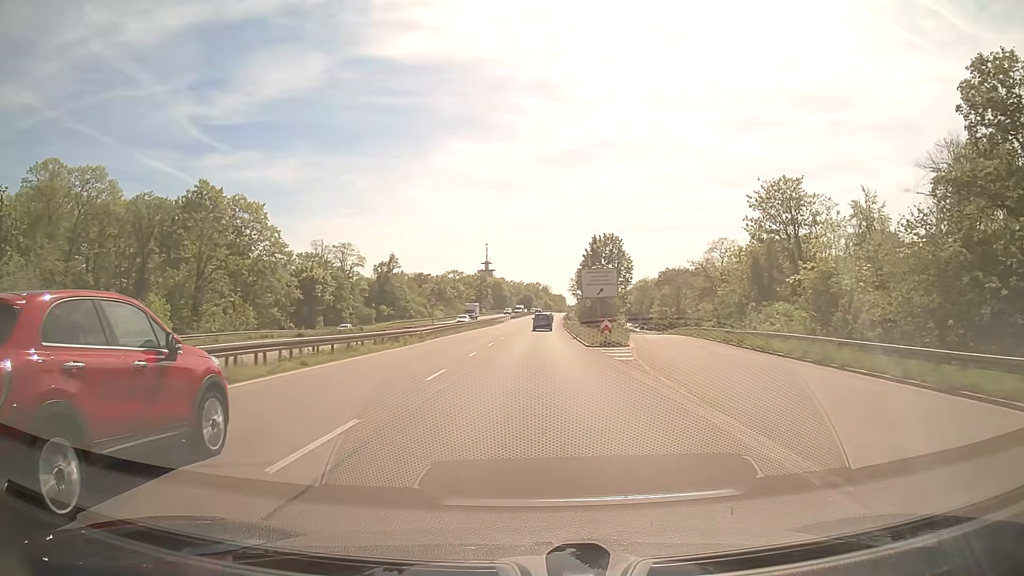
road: trunk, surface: asphalt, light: Day
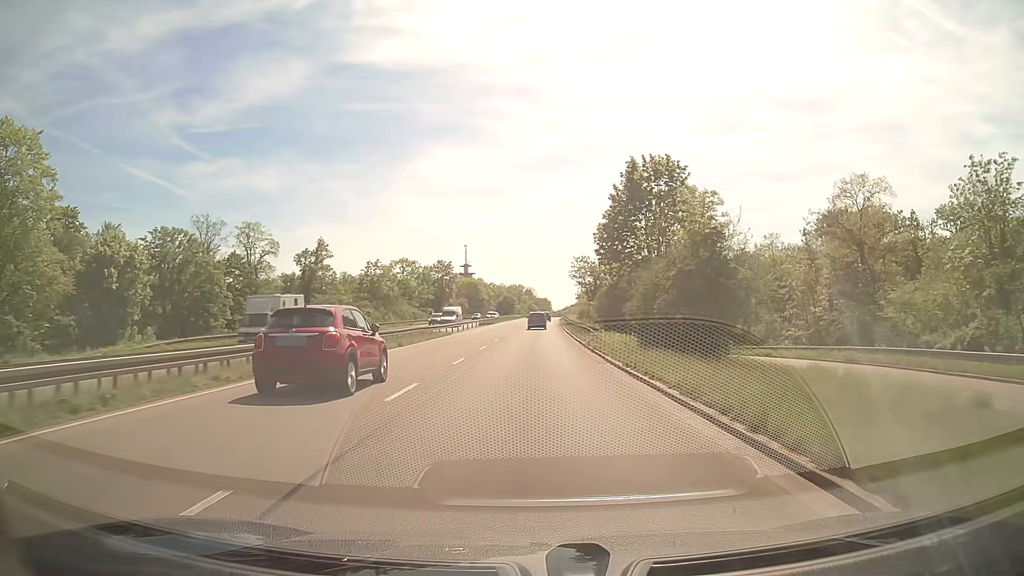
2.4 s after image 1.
(+0.6, +49.1) m; +2°
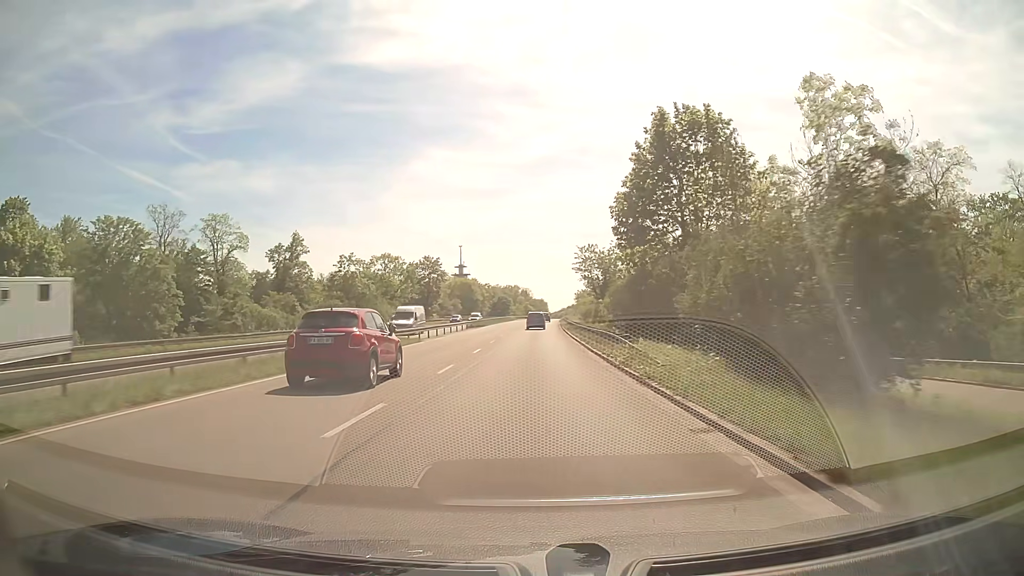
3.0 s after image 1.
(0.0, +12.2) m; 0°
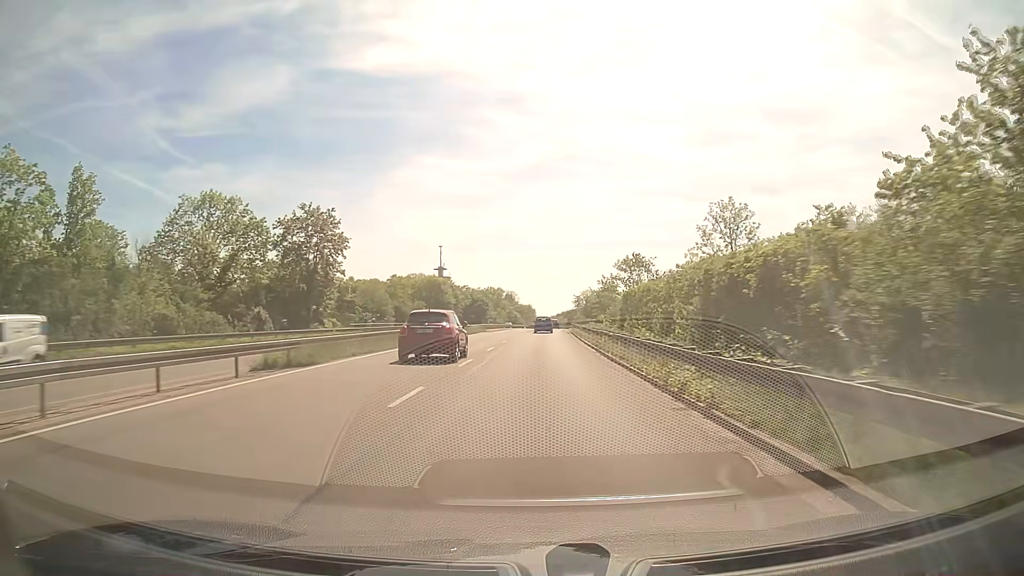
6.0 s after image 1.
(+0.4, +60.8) m; +1°
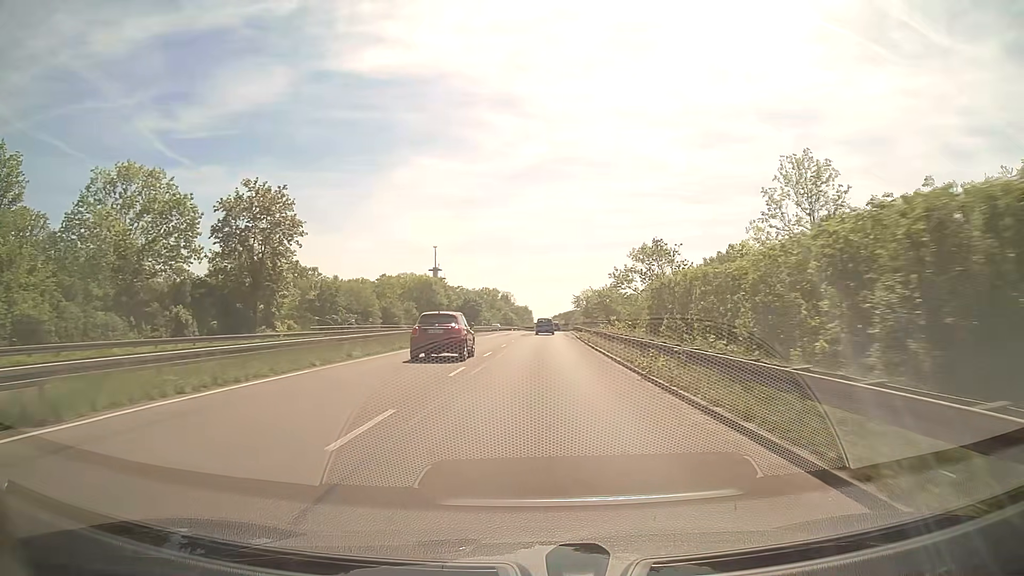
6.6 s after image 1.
(0.0, +12.1) m; 0°
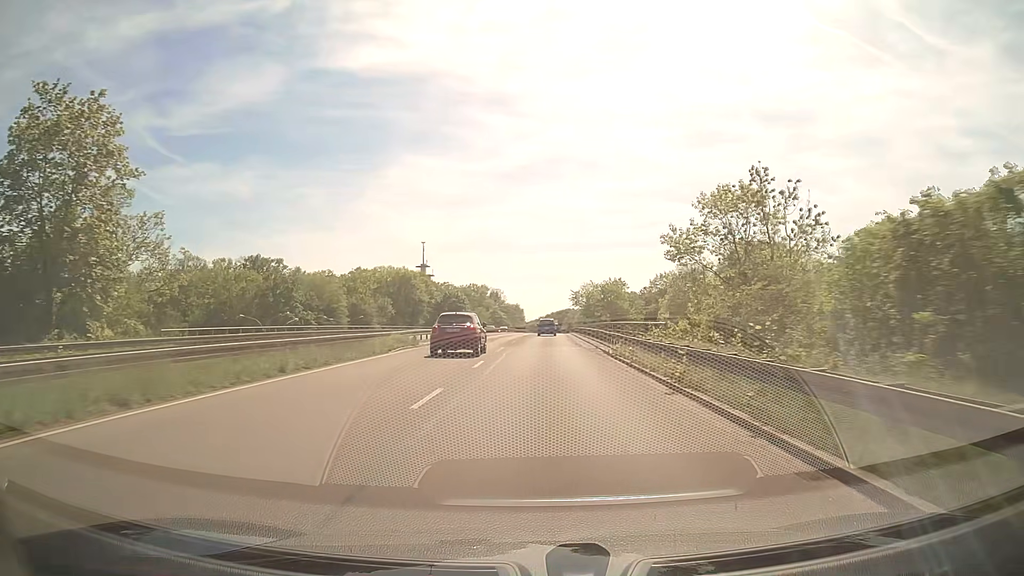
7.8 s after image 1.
(+0.2, +24.1) m; +1°
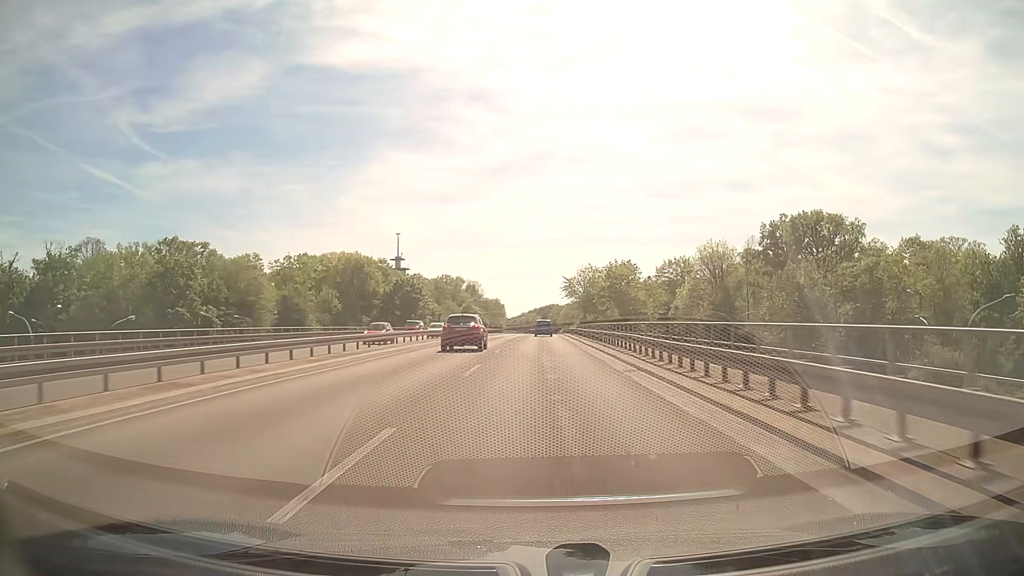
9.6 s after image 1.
(+0.4, +36.0) m; +1°
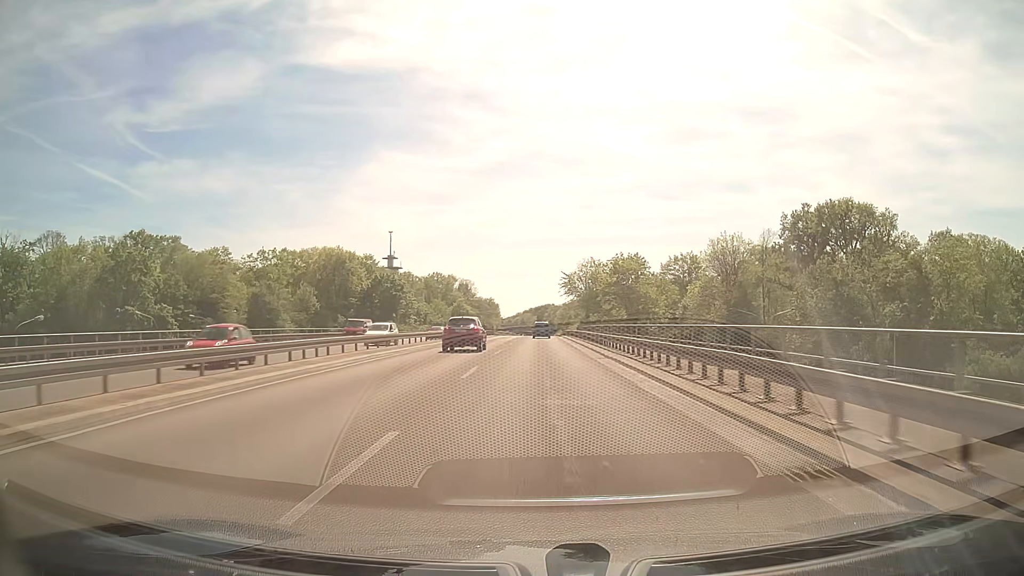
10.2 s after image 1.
(+0.1, +12.0) m; +1°
(0, +10) (0, +20) (0, +30) (0, +40) (+1, +50) (+1, +60) (+1, +70) (+2, +80) (+2, +90) (+2, +100) m
